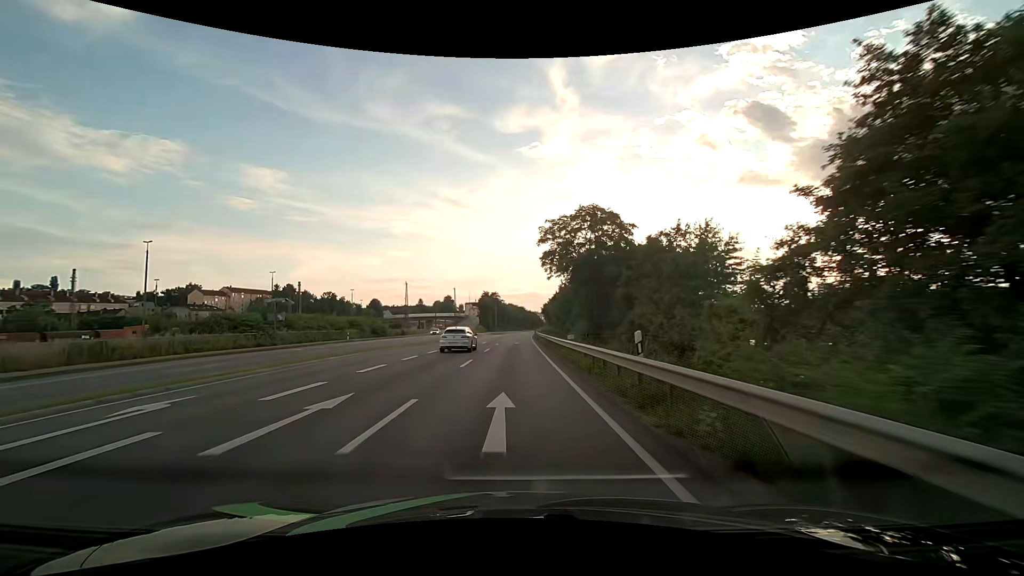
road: primary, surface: asphalt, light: Day
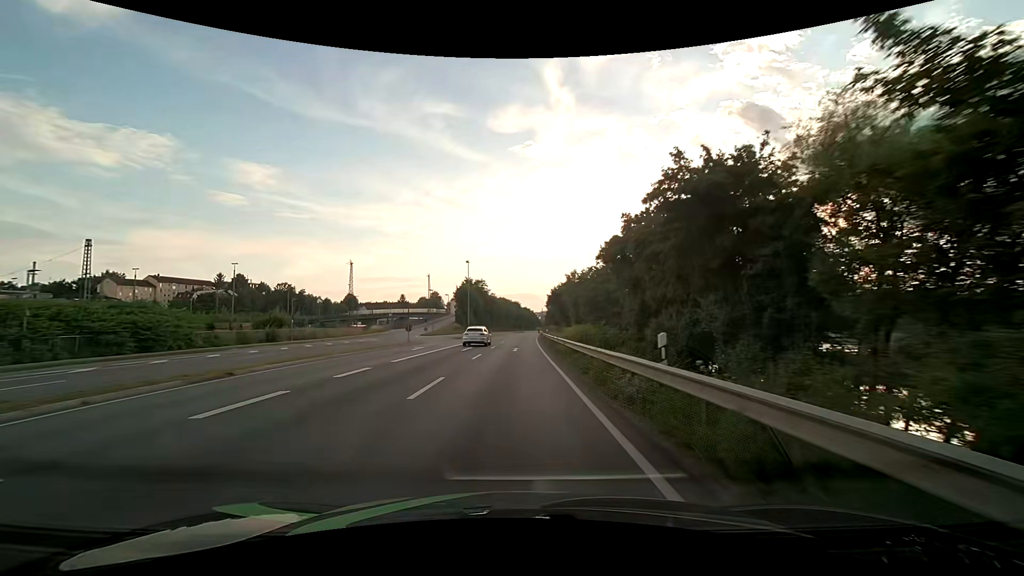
(+0.1, +56.0) m; 0°
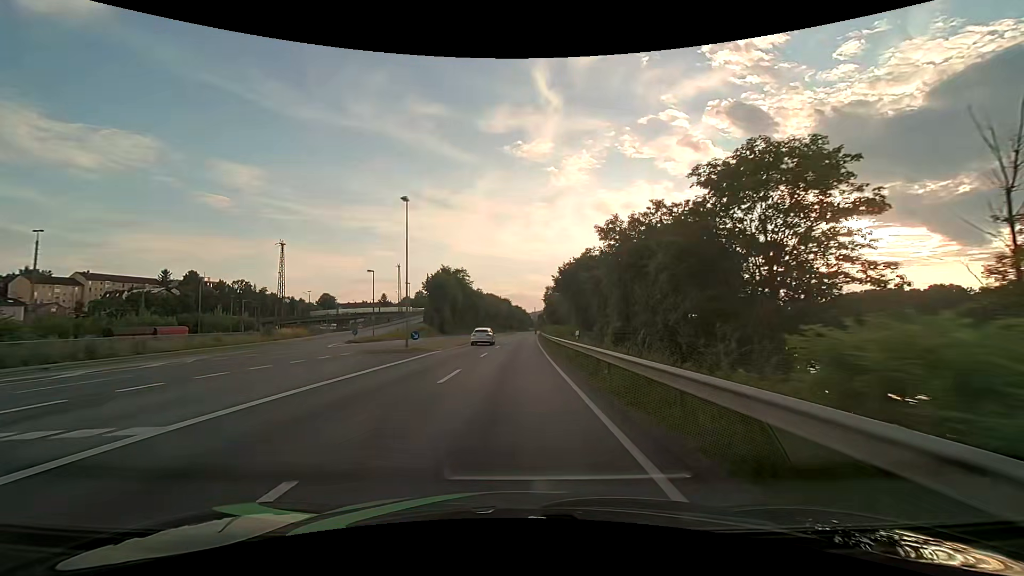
(+0.3, +33.1) m; +2°
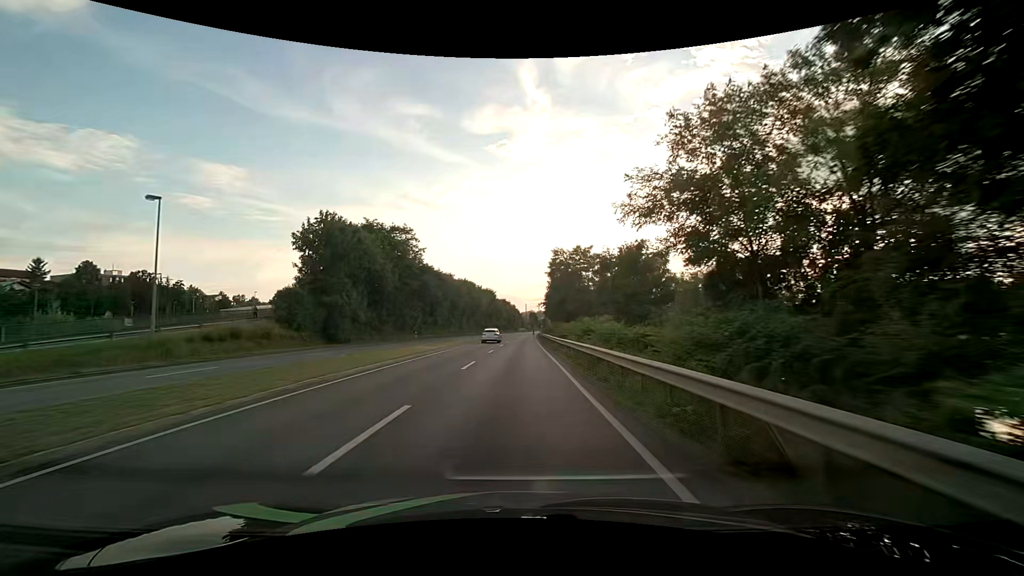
(+0.3, +55.8) m; +1°
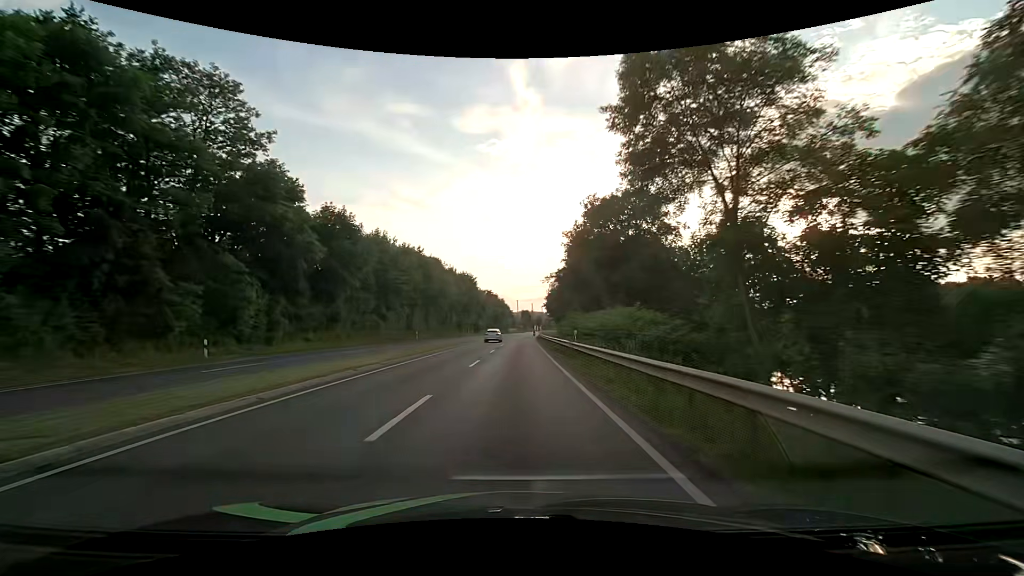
(+0.3, +46.8) m; +1°
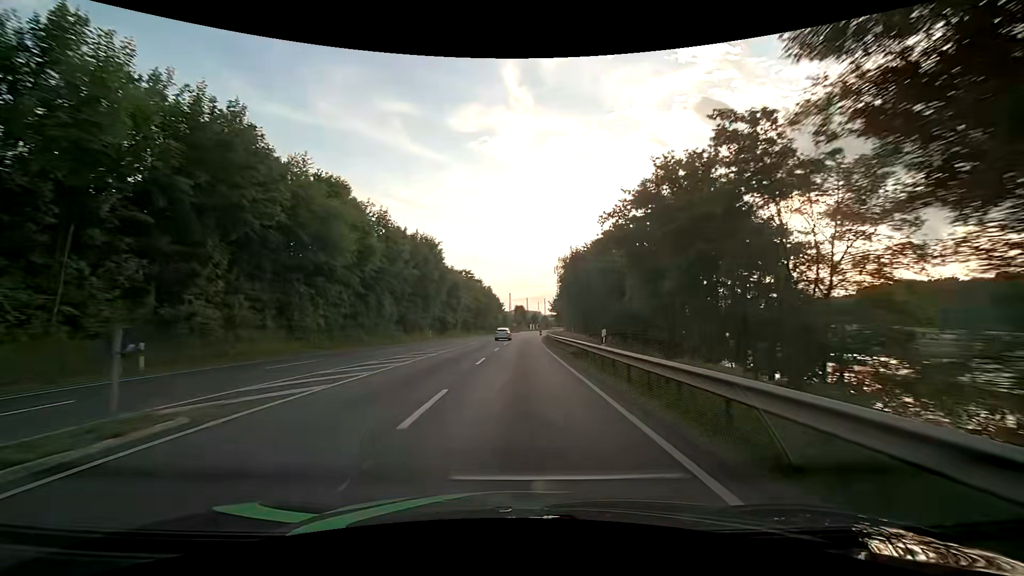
(+0.3, +47.4) m; +1°
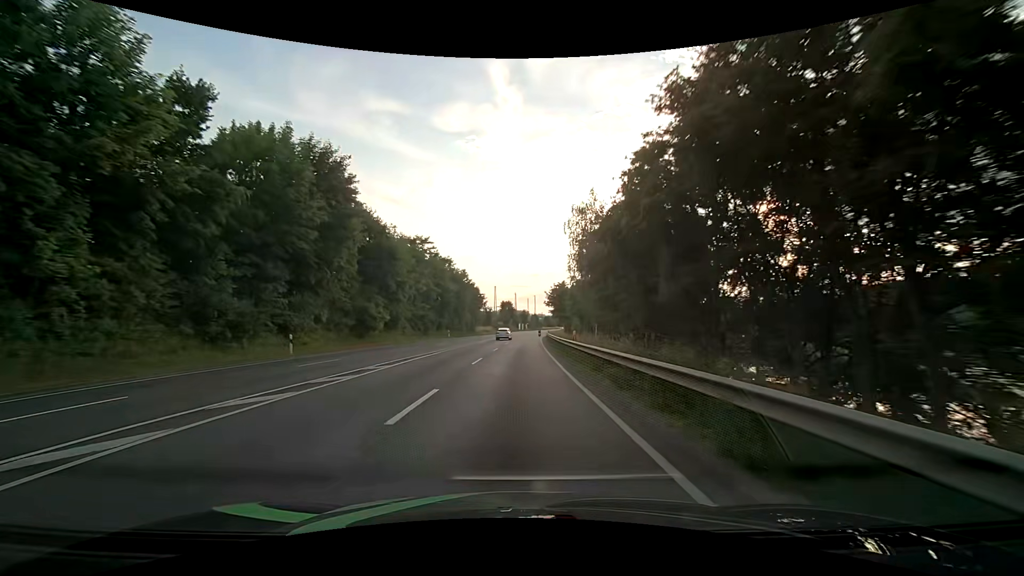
(+0.5, +35.7) m; +2°
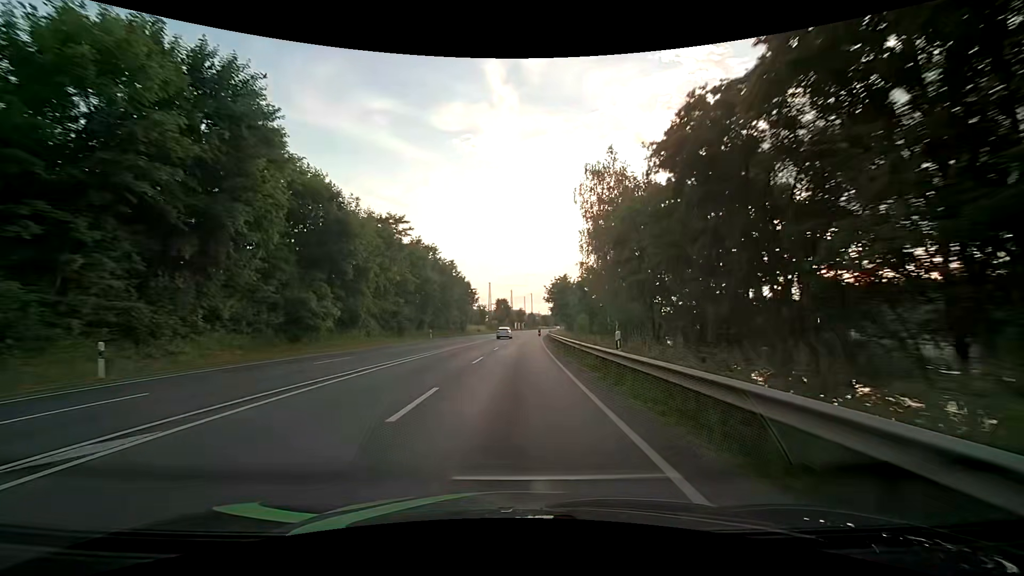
(0.0, +11.9) m; 0°
(0, +10) (0, +20) (+1, +30) (+1, +40) (+1, +50) (+1, +60) (+2, +70) (+2, +80) (+2, +90) (+2, +100) m
